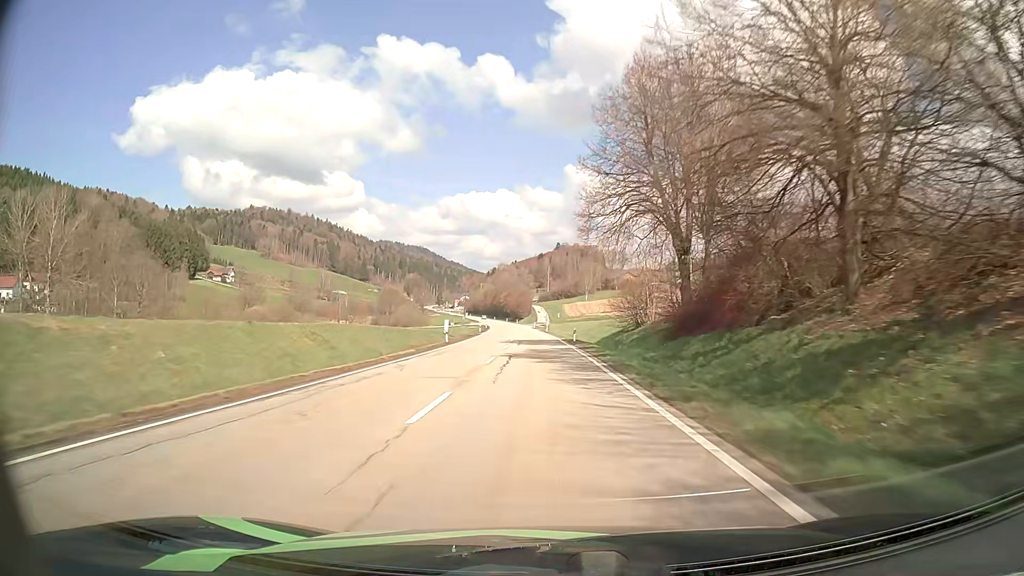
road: secondary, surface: asphalt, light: Day
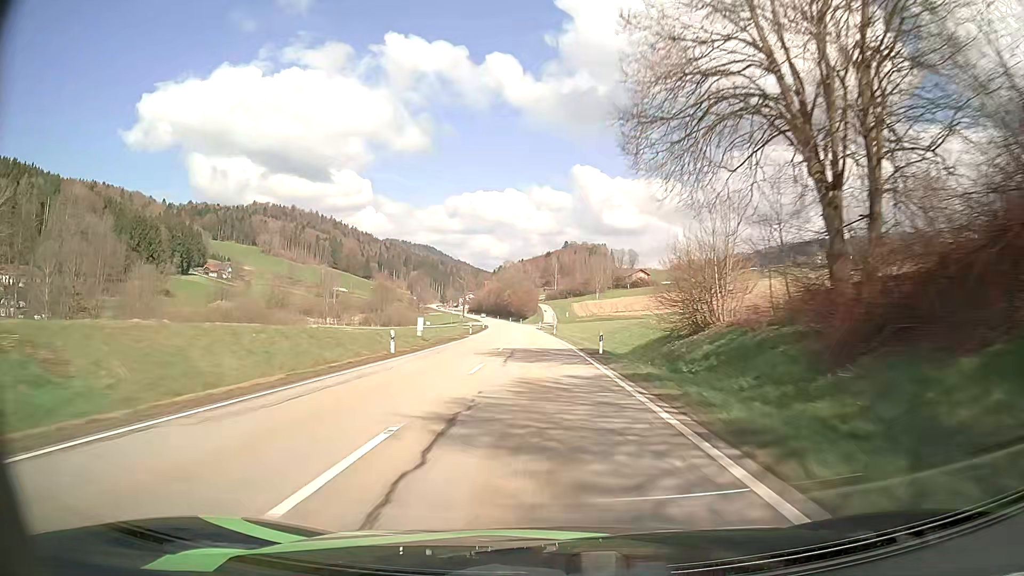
(-0.1, +18.1) m; -1°
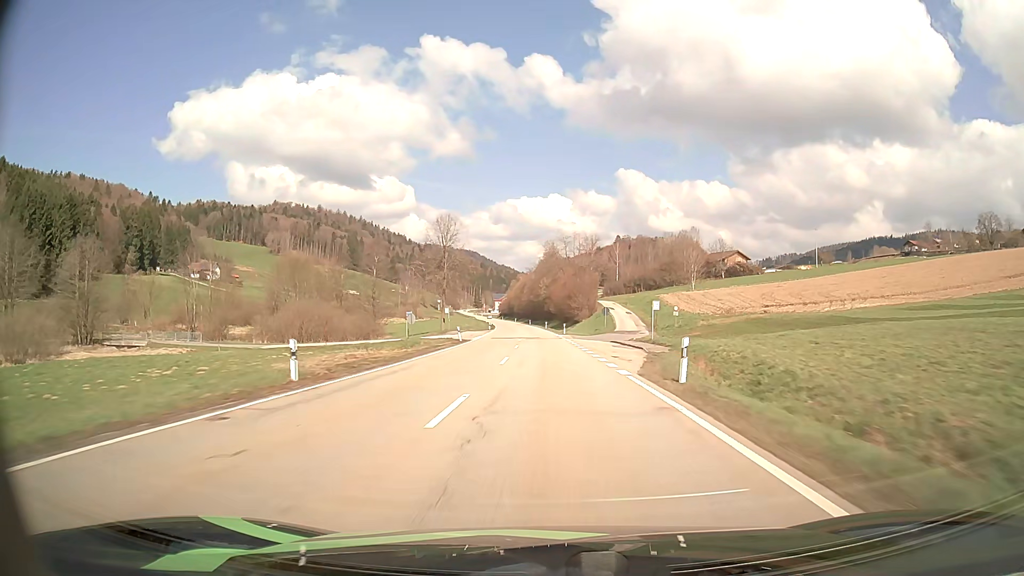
(-3.1, +90.7) m; -4°
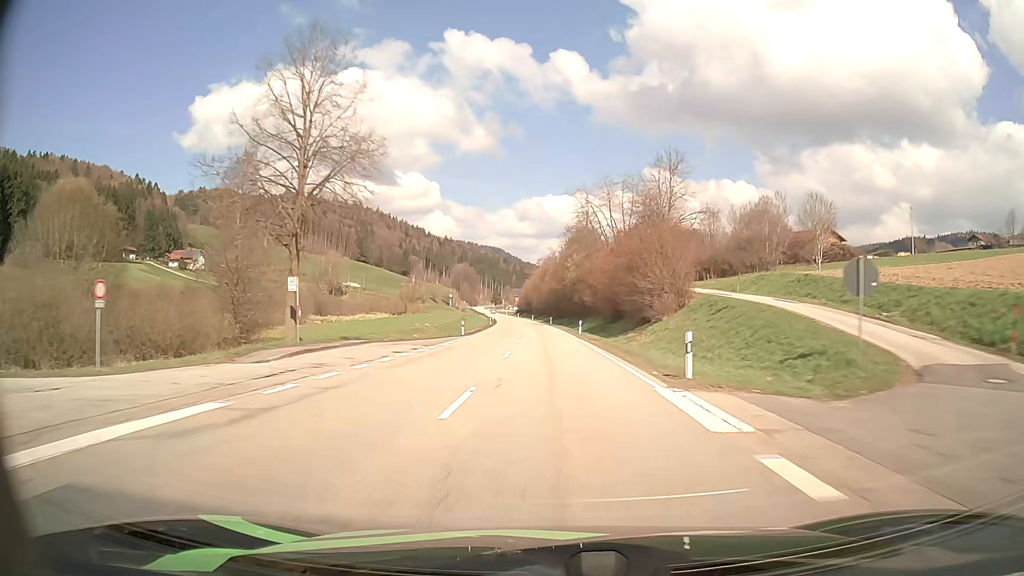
(-0.8, +54.4) m; -2°
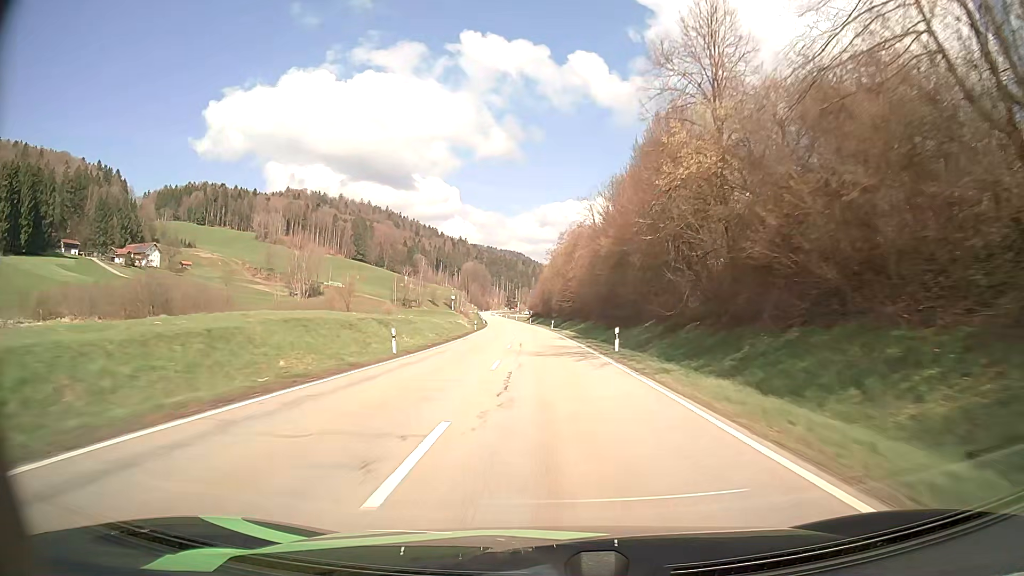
(-1.7, +72.3) m; -2°
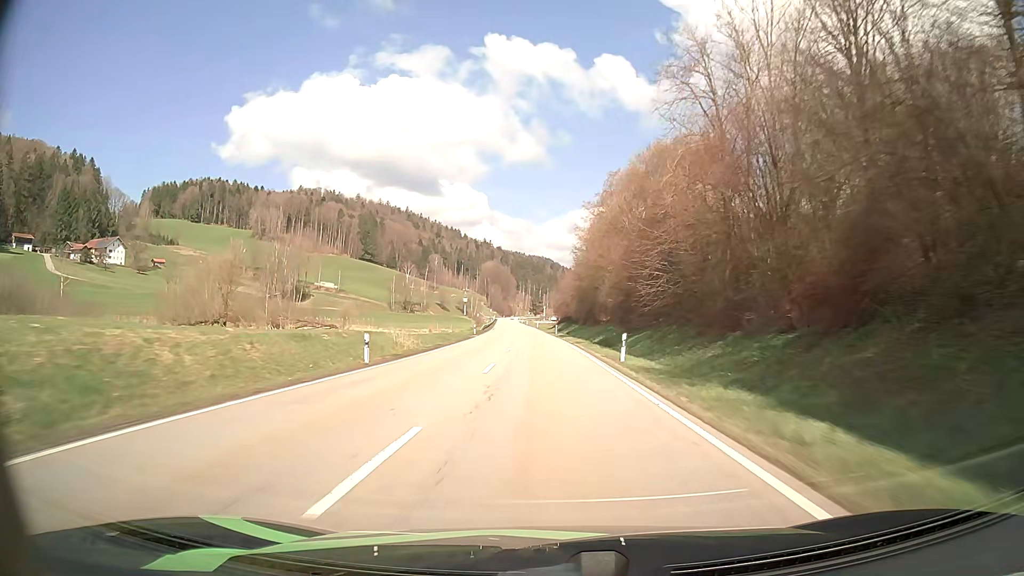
(-0.9, +54.6) m; -2°
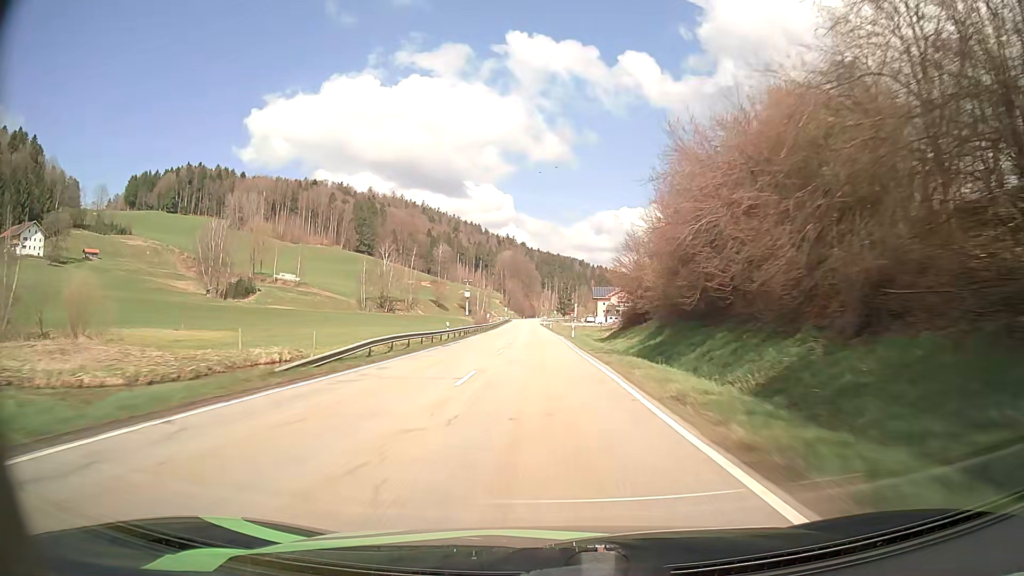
(-1.8, +73.1) m; -2°
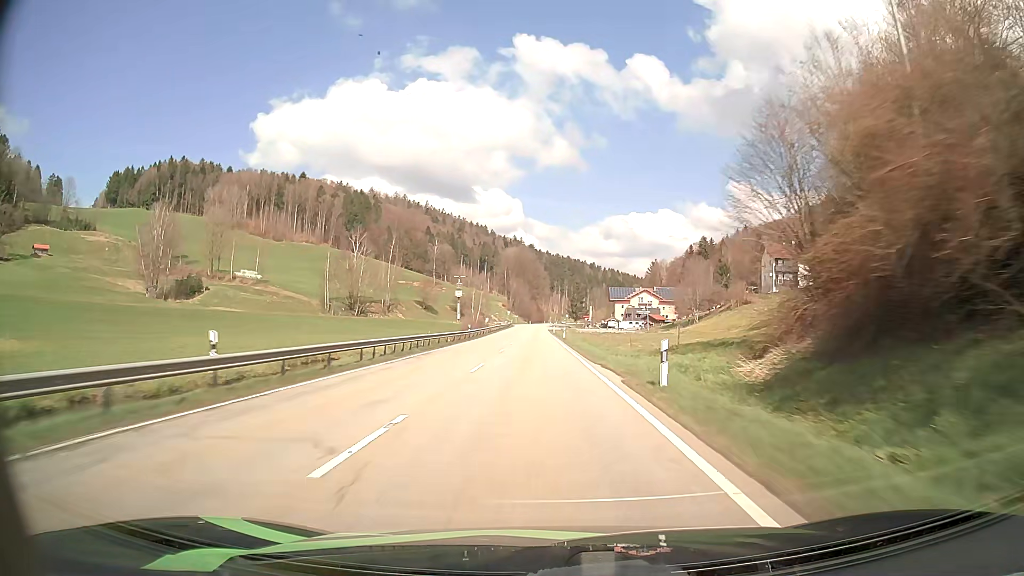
(-0.3, +36.6) m; -1°
(0, +10) (0, +20) (0, +30) (0, +40) (-1, +50) (-1, +60) (-1, +70) (-1, +80) (-2, +90) (-2, +100) m
